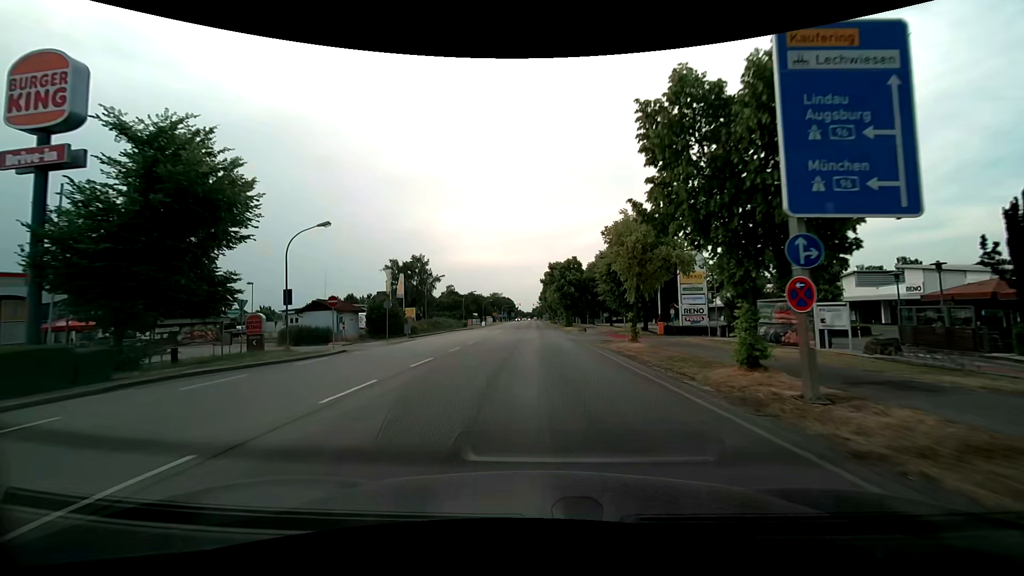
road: secondary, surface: asphalt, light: Day
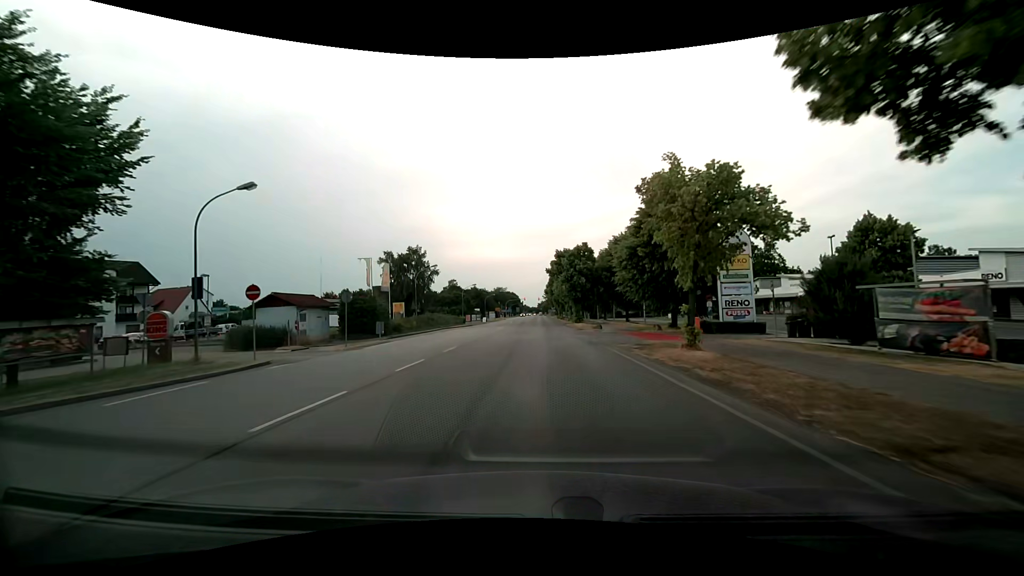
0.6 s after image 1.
(0.0, +8.3) m; -1°
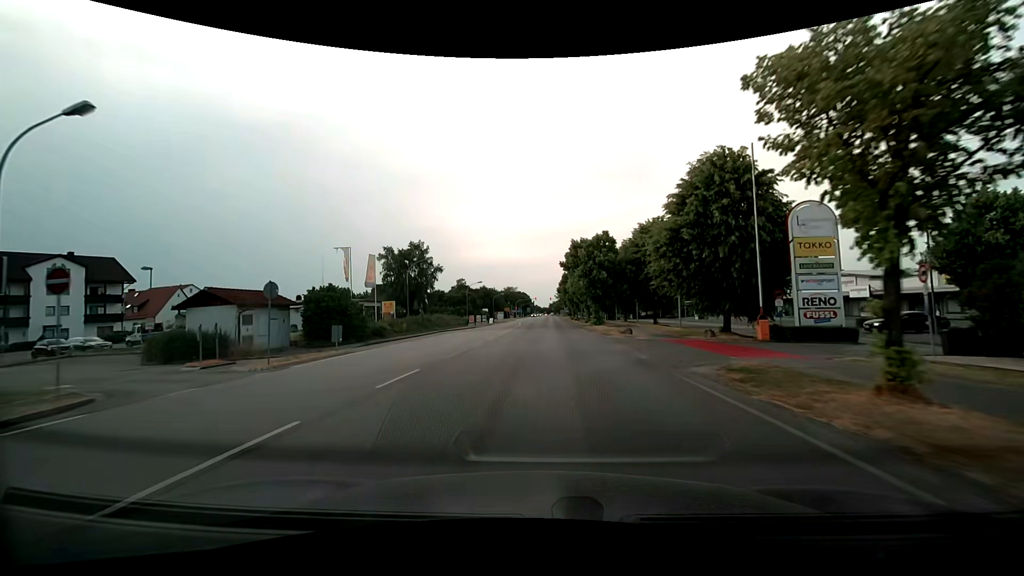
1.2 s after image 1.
(-0.1, +8.6) m; -1°
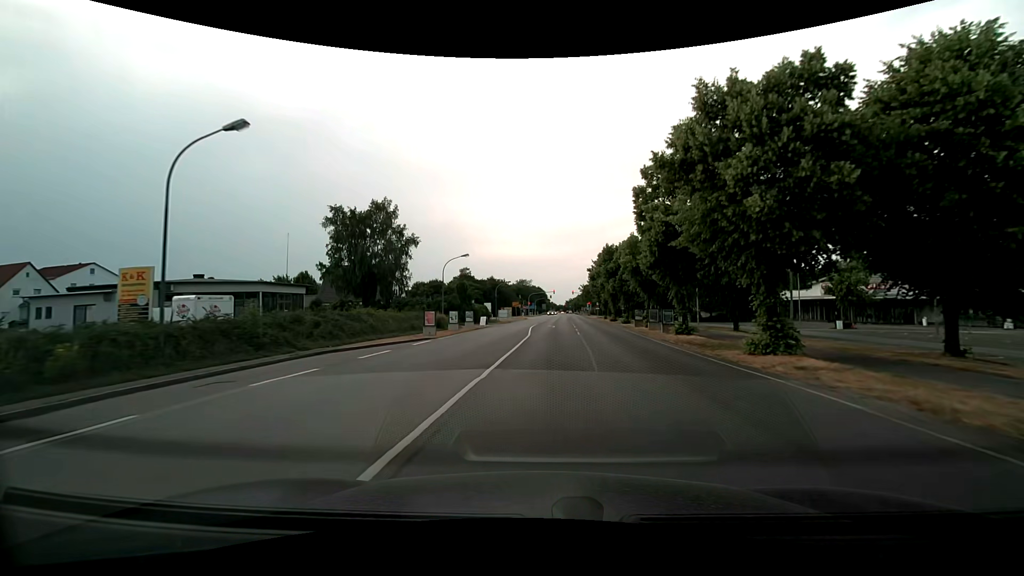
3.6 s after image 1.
(-1.4, +34.7) m; -2°
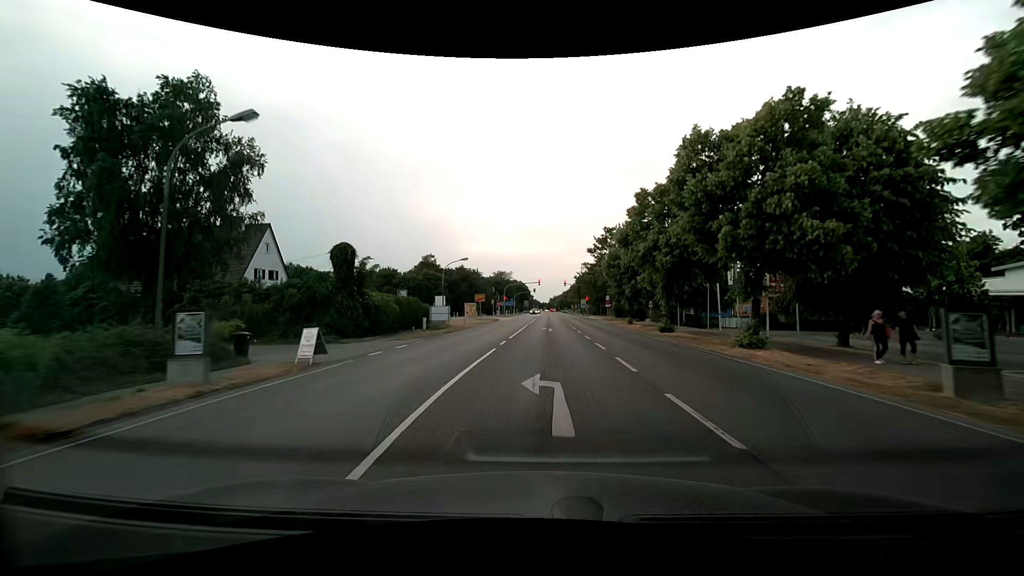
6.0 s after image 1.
(+0.6, +35.7) m; +2°
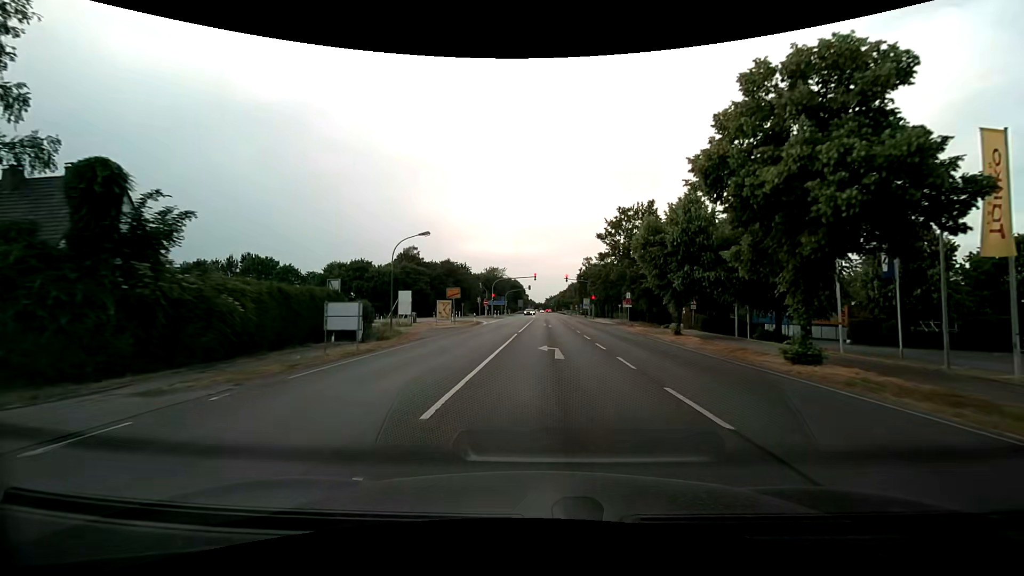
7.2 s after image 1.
(0.0, +16.9) m; +1°
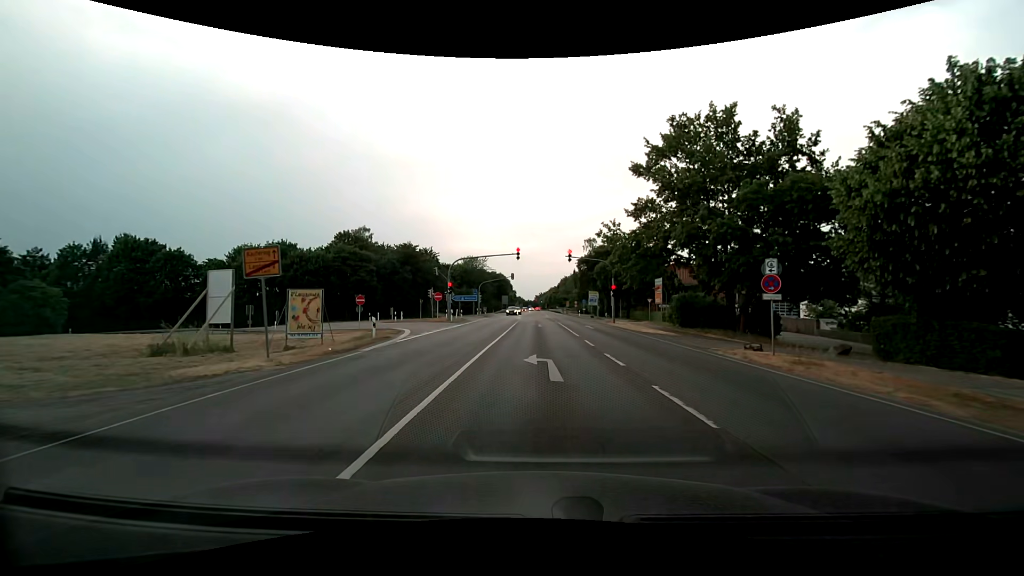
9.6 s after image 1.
(+0.5, +29.7) m; +1°
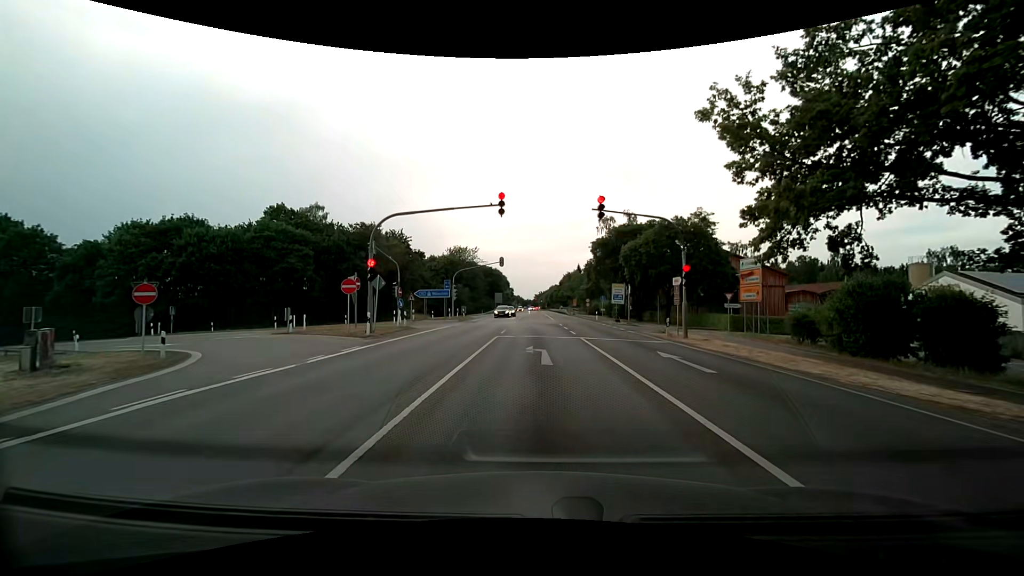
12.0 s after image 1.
(+0.2, +22.1) m; +1°
(0, +10) (0, +20) (0, +30) (-4, +39) (-11, +46) (-21, +48) (-31, +47) (-41, +45) (-51, +44) (-61, +44) m
